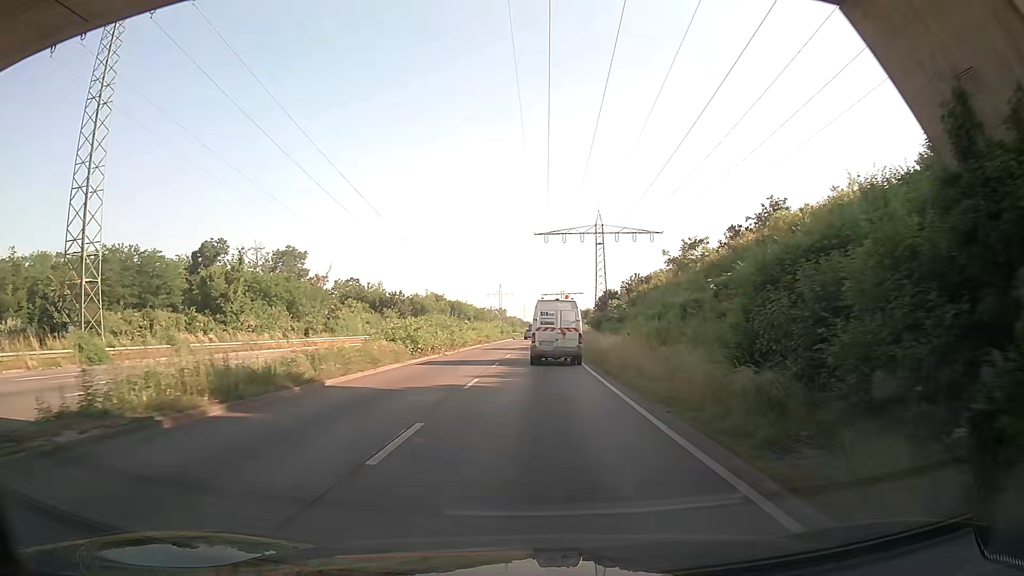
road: trunk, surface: asphalt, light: Day
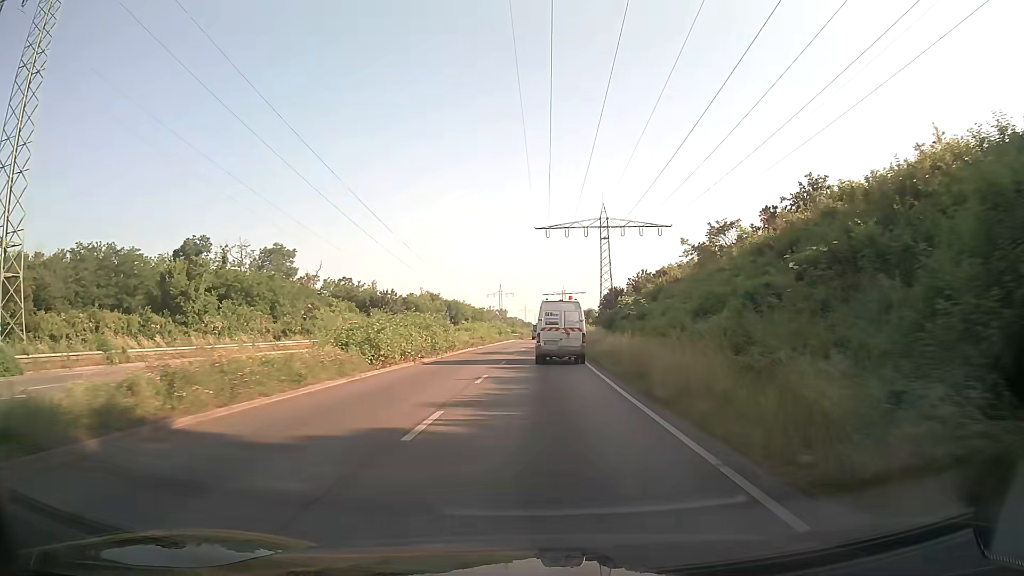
(0.0, +7.6) m; 0°
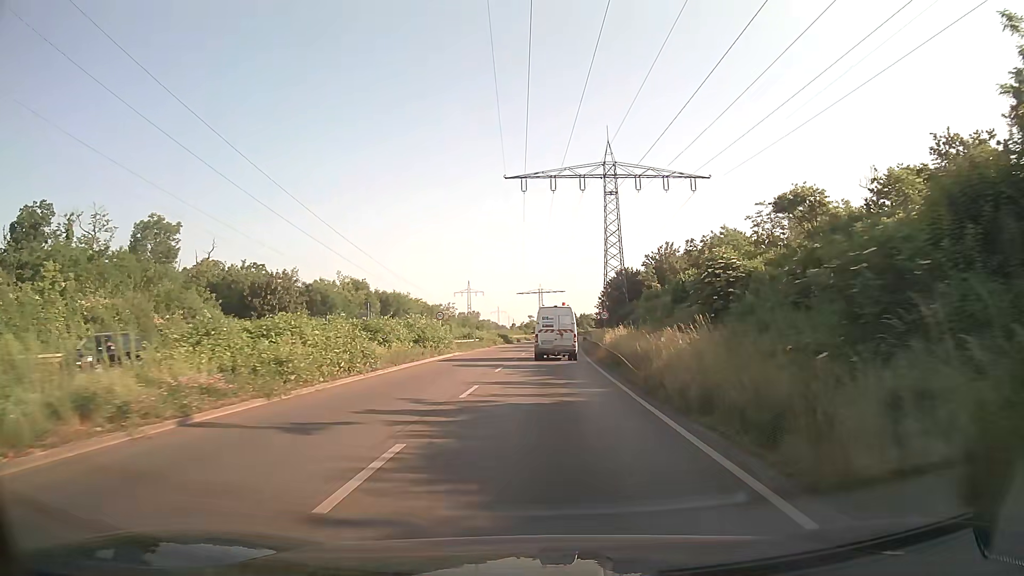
(+0.6, +40.6) m; +2°
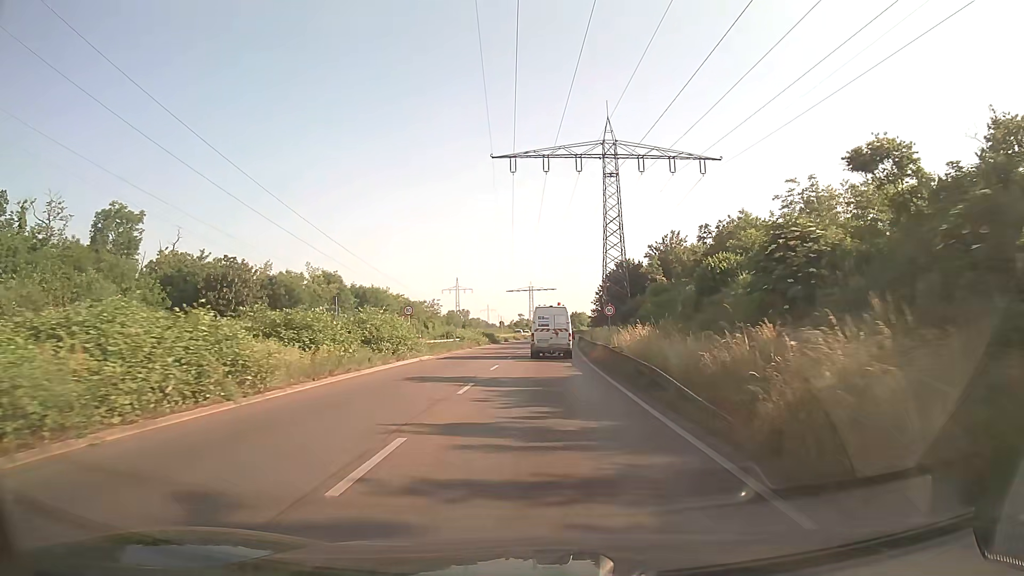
(+0.1, +8.6) m; +1°
(0, +10) (0, +20) (+1, +30) (+1, +40) (+1, +50) (+2, +60) (+3, +70) (+3, +80) (+4, +90) (+5, +100) m
